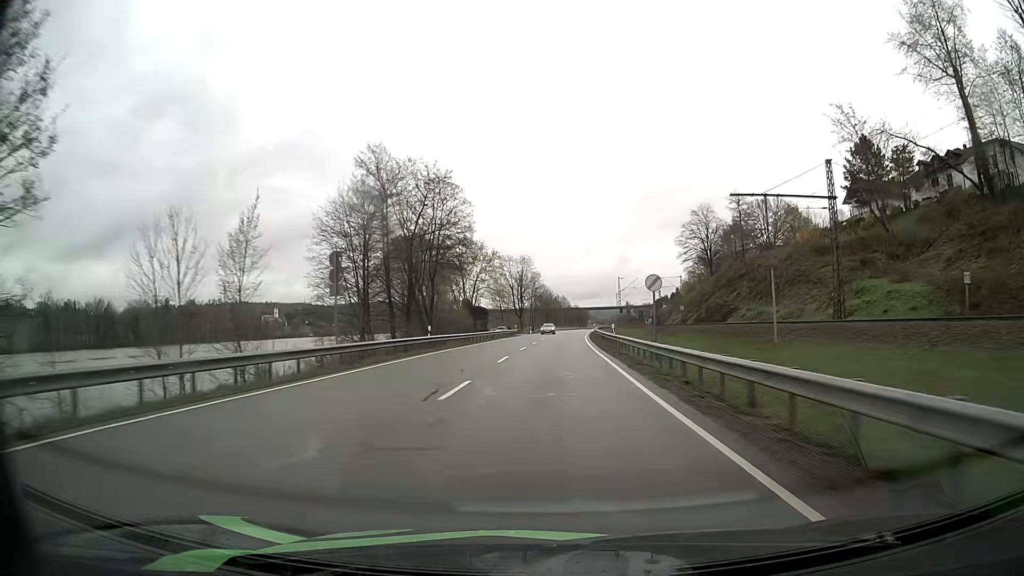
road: primary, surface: asphalt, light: Day
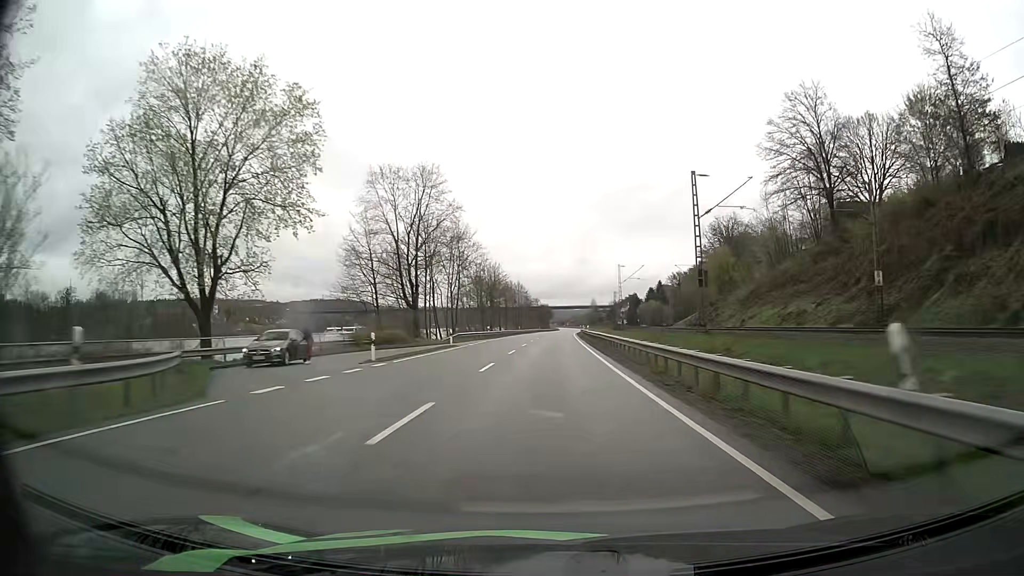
(+2.1, +76.5) m; +3°
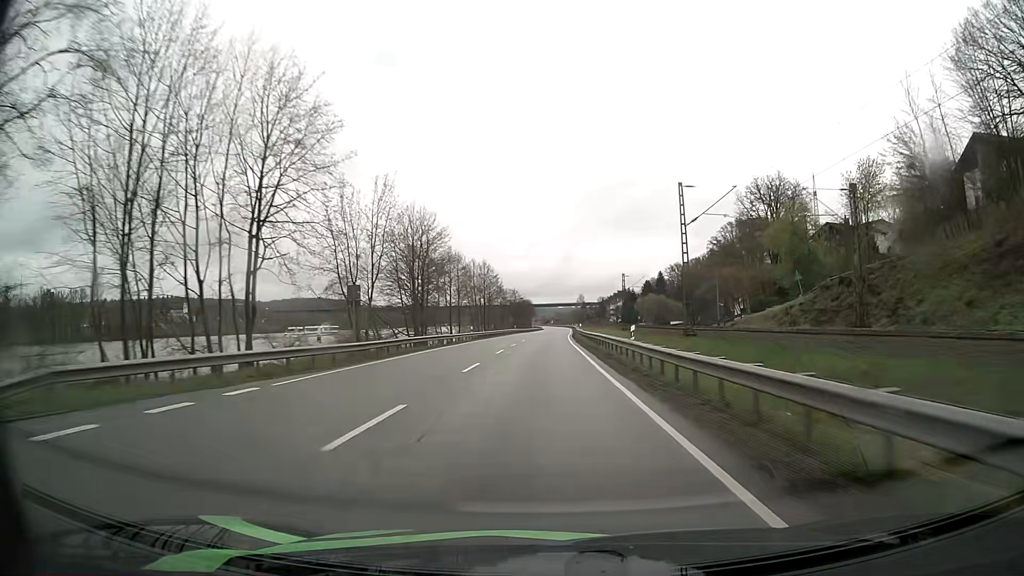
(+1.0, +48.1) m; +2°
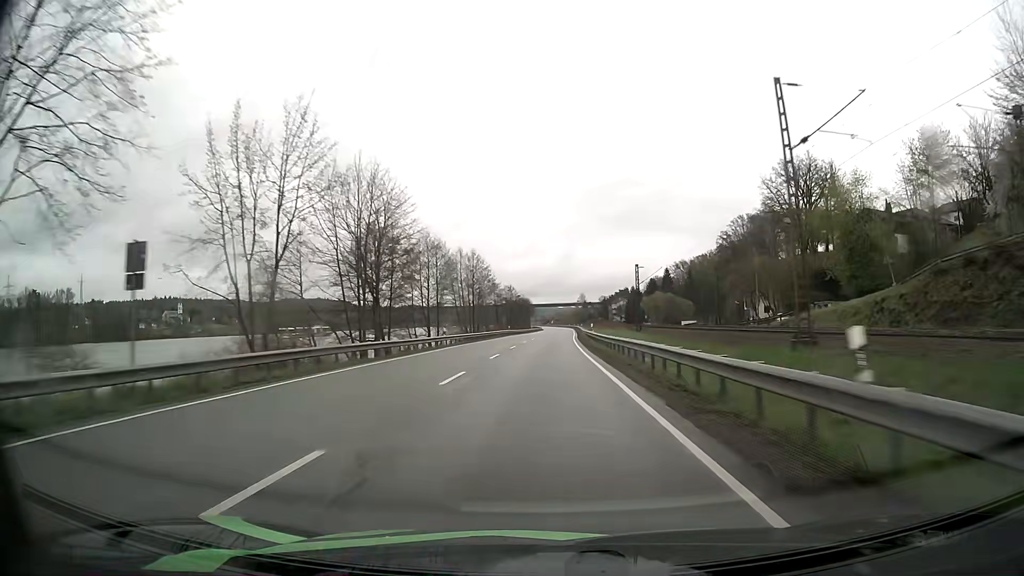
(0.0, +16.2) m; 0°
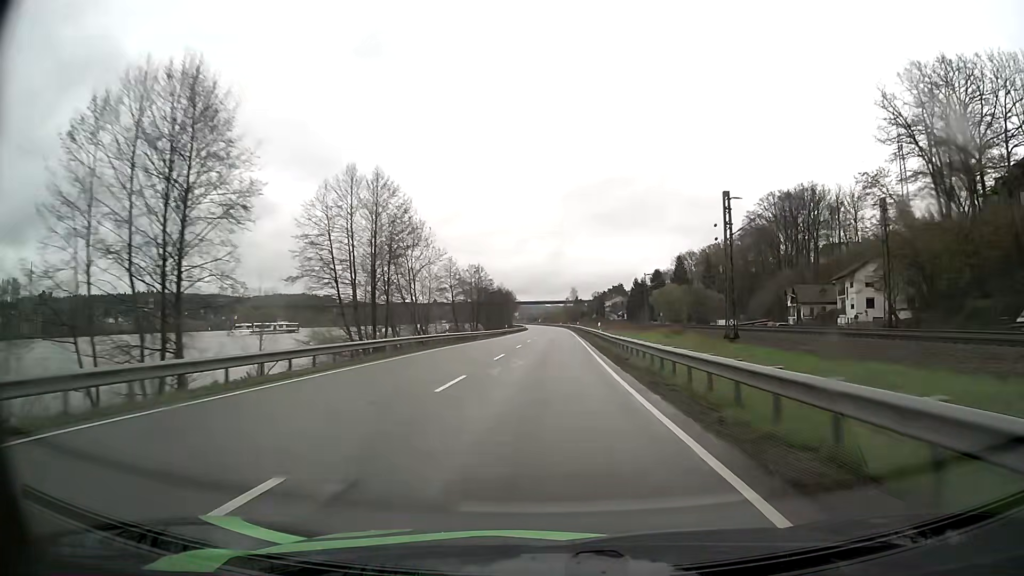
(+0.3, +49.0) m; +1°
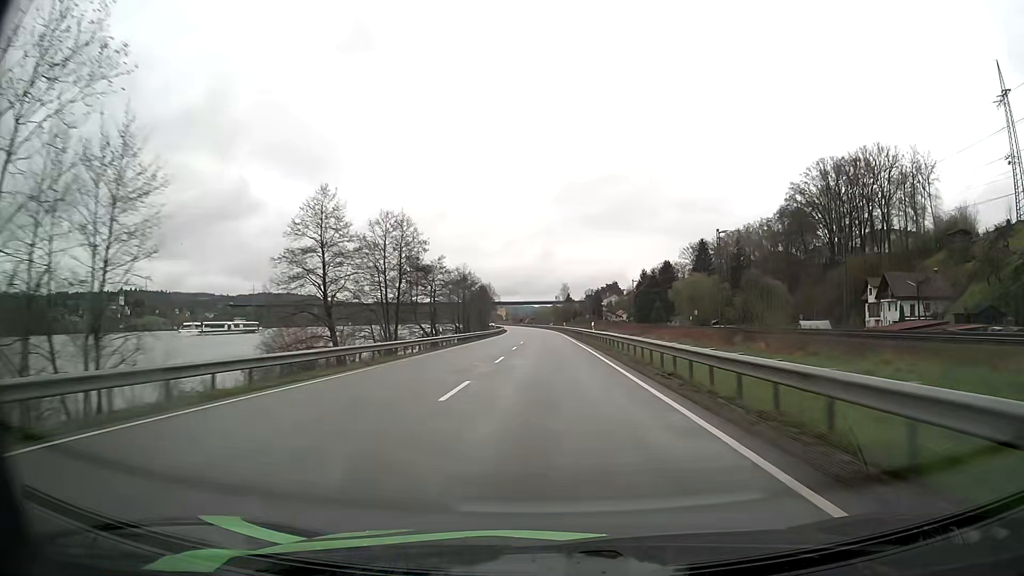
(+0.4, +49.2) m; +1°
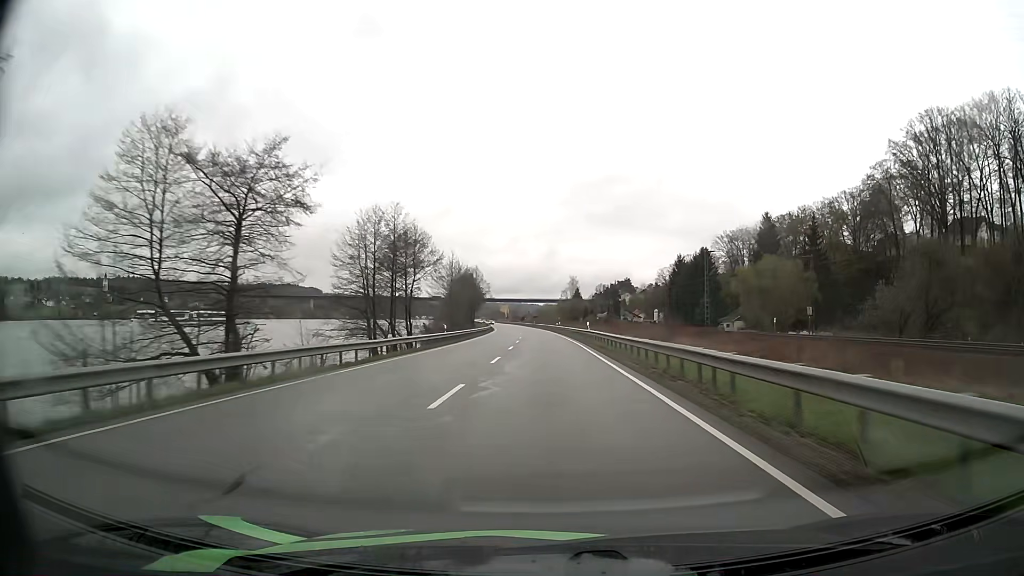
(-0.1, +49.3) m; 0°
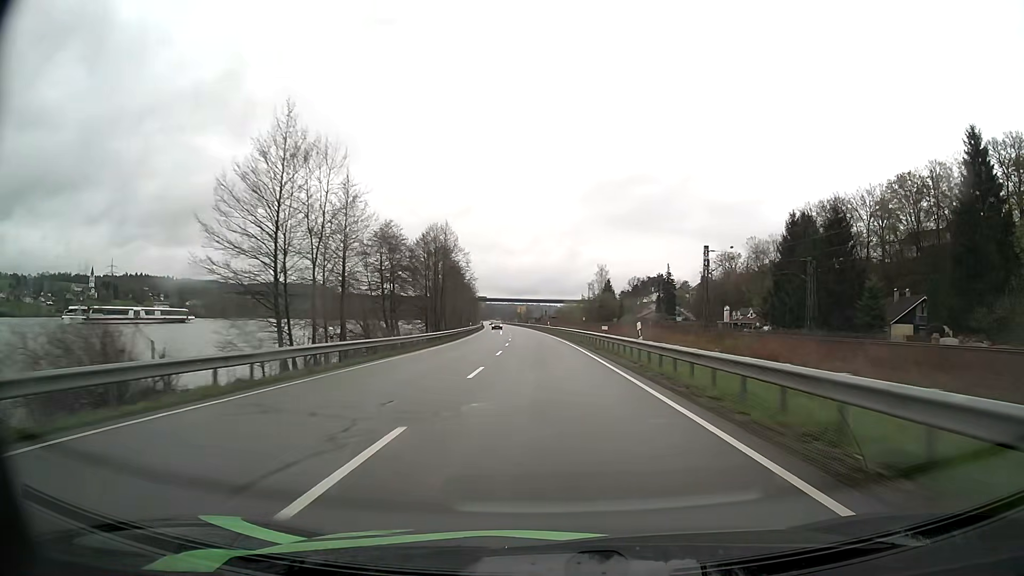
(-0.8, +65.7) m; -2°
(0, +10) (0, +20) (0, +30) (-1, +40) (-1, +50) (-1, +60) (-2, +70) (-2, +80) (-3, +90) (-4, +100) m
